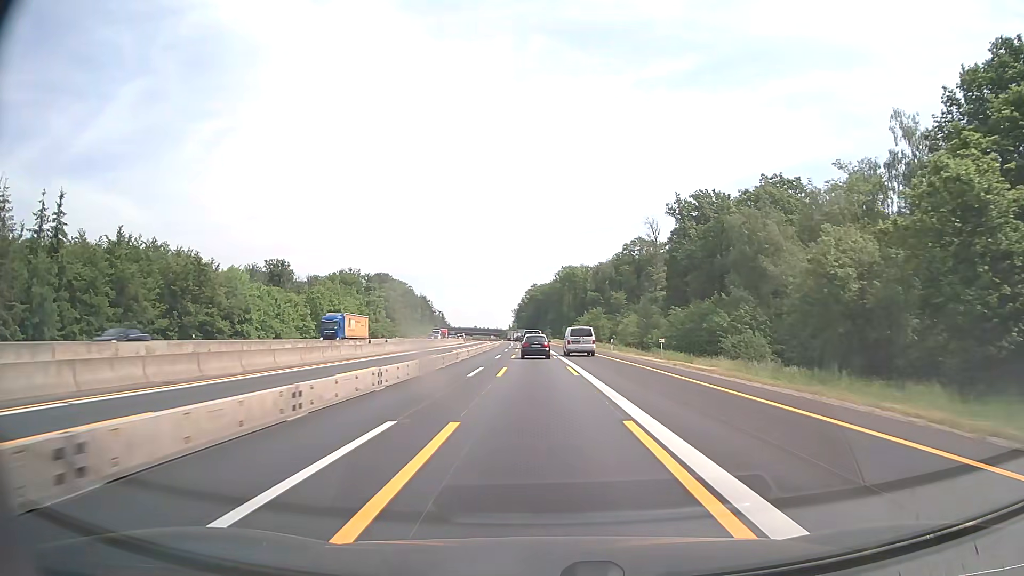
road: motorway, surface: asphalt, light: Day
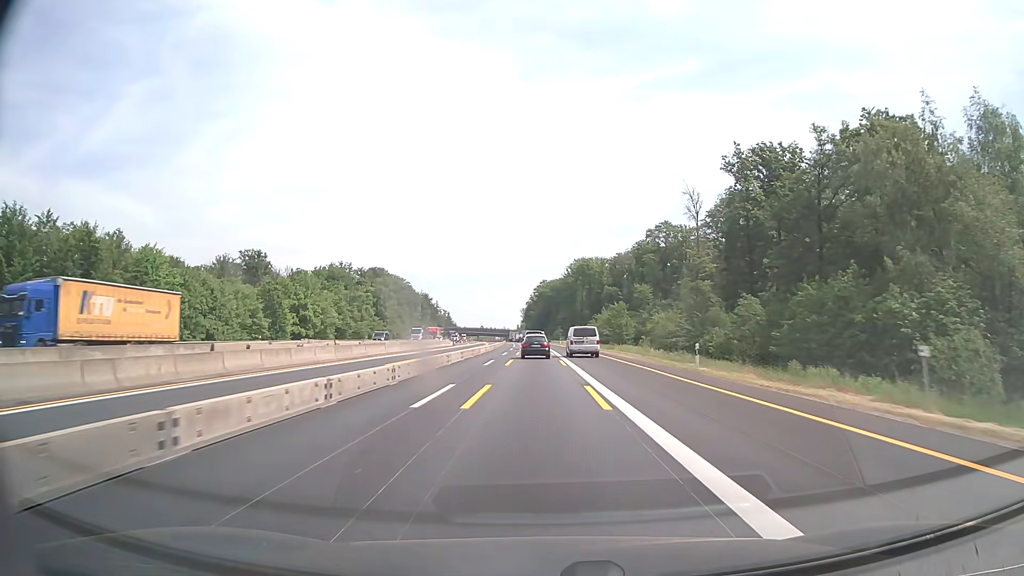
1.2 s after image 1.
(-0.2, +28.0) m; -1°
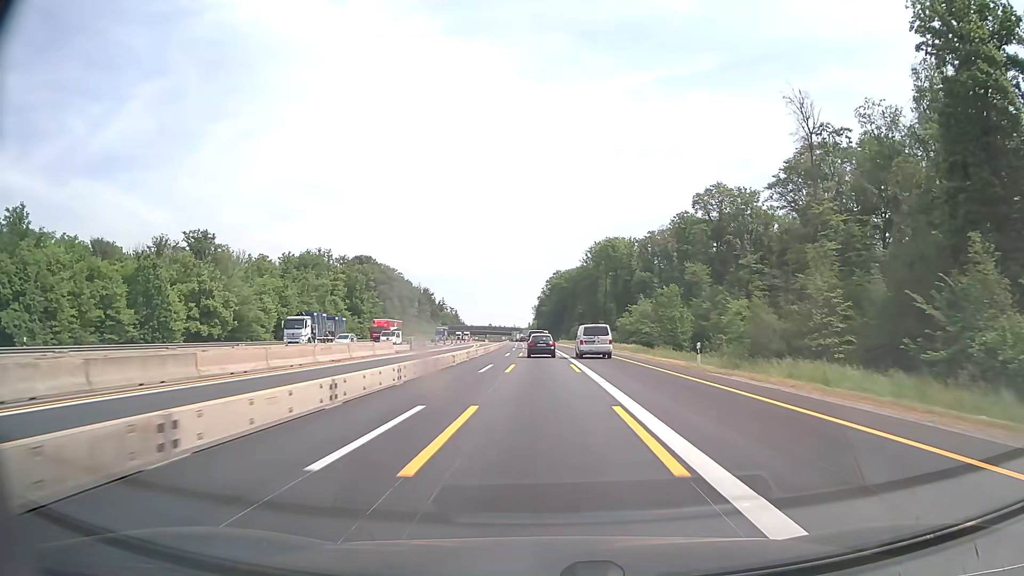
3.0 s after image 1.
(-0.4, +42.0) m; -1°
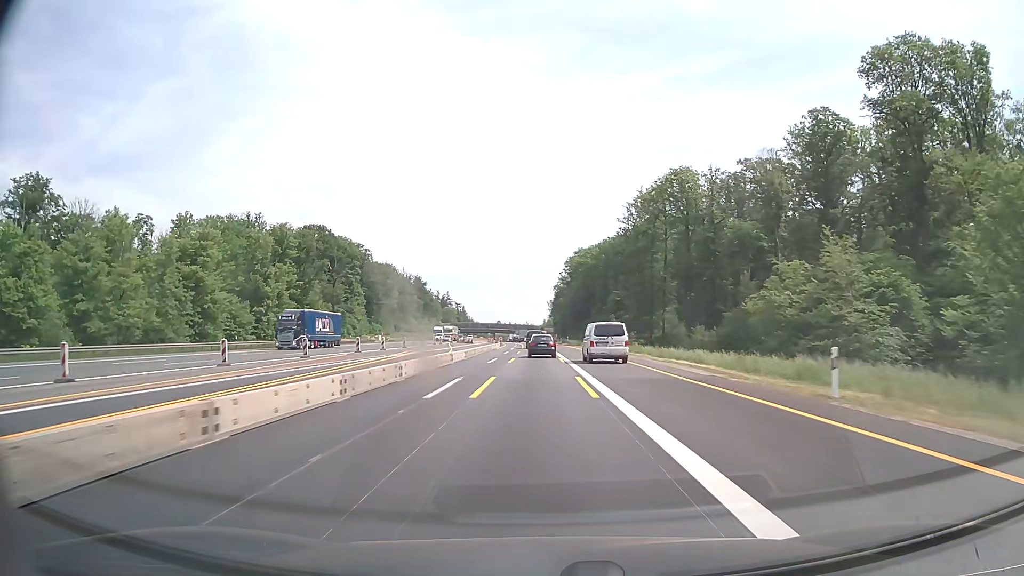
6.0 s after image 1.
(-0.4, +70.5) m; -1°
(0, +10) (0, +20) (0, +30) (0, +40) (-1, +50) (-1, +60) (-1, +70) (-1, +80) (-1, +90) (-2, +100) m
